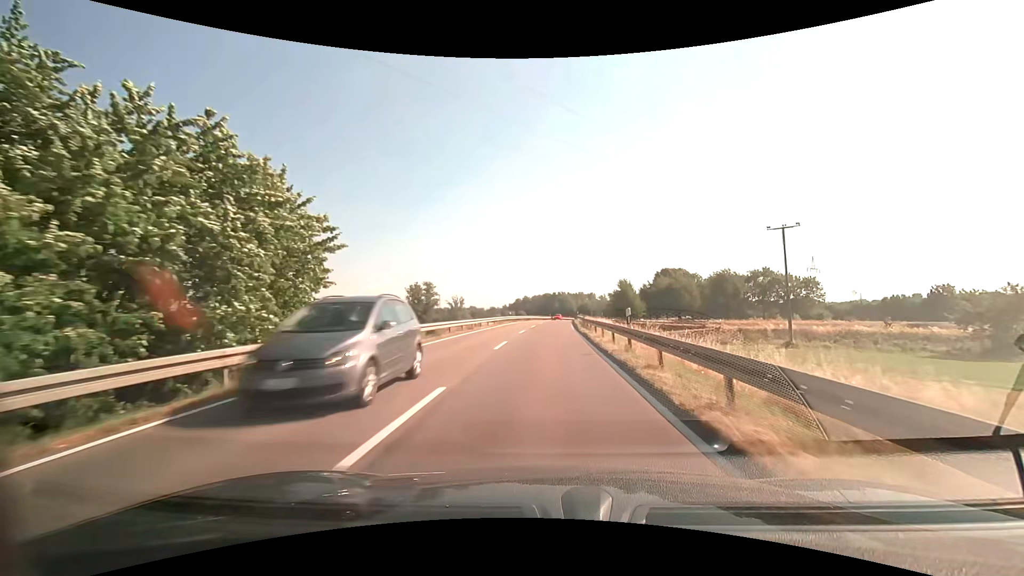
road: secondary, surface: asphalt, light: Day
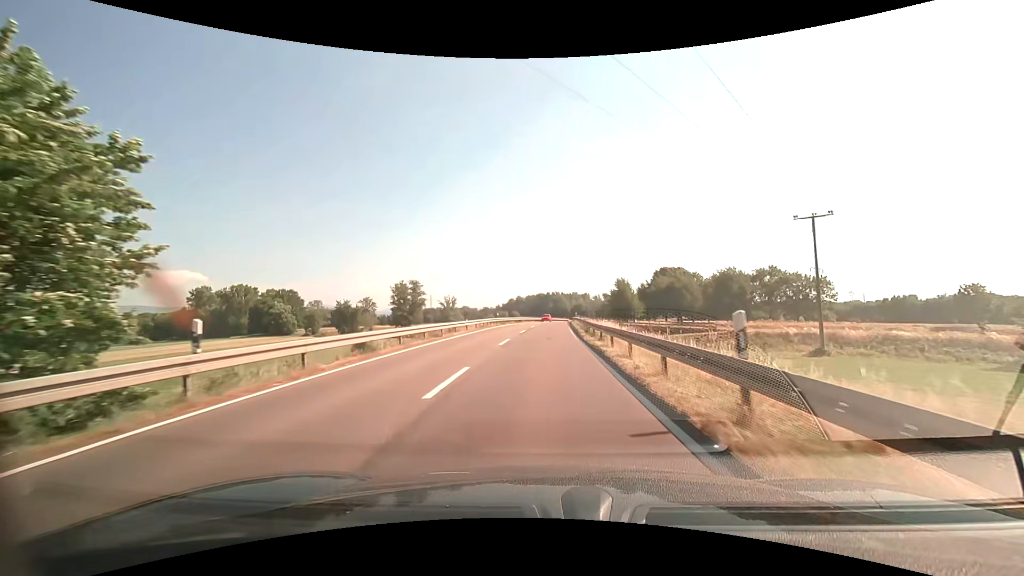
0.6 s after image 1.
(+0.1, +8.8) m; +1°
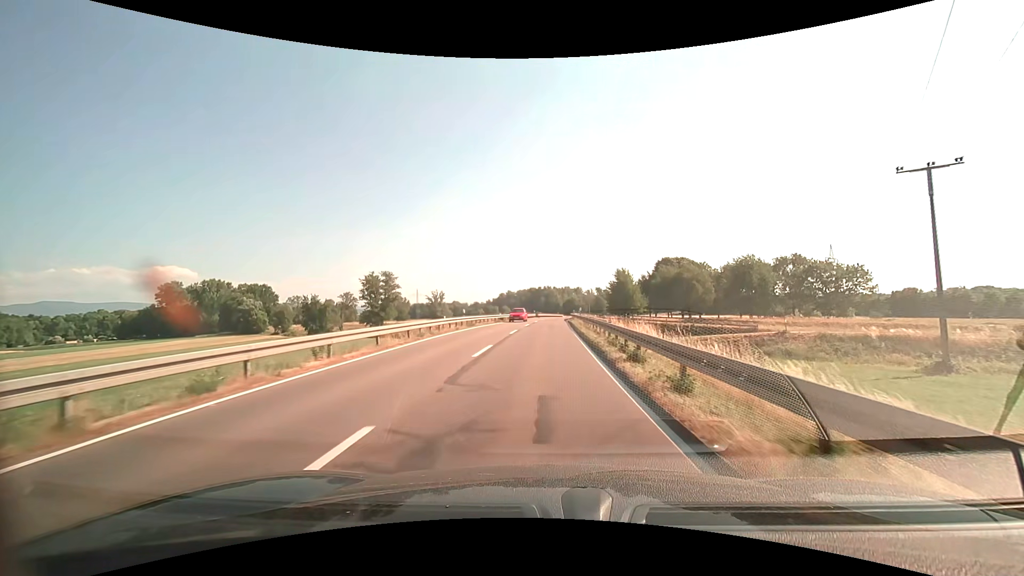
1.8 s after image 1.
(+0.2, +17.9) m; +1°
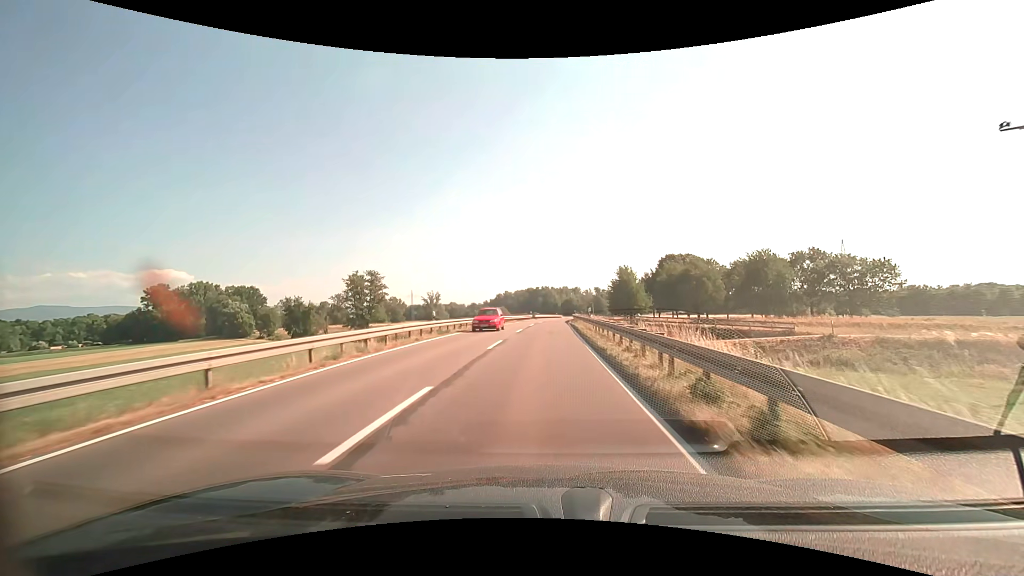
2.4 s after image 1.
(0.0, +9.2) m; 0°
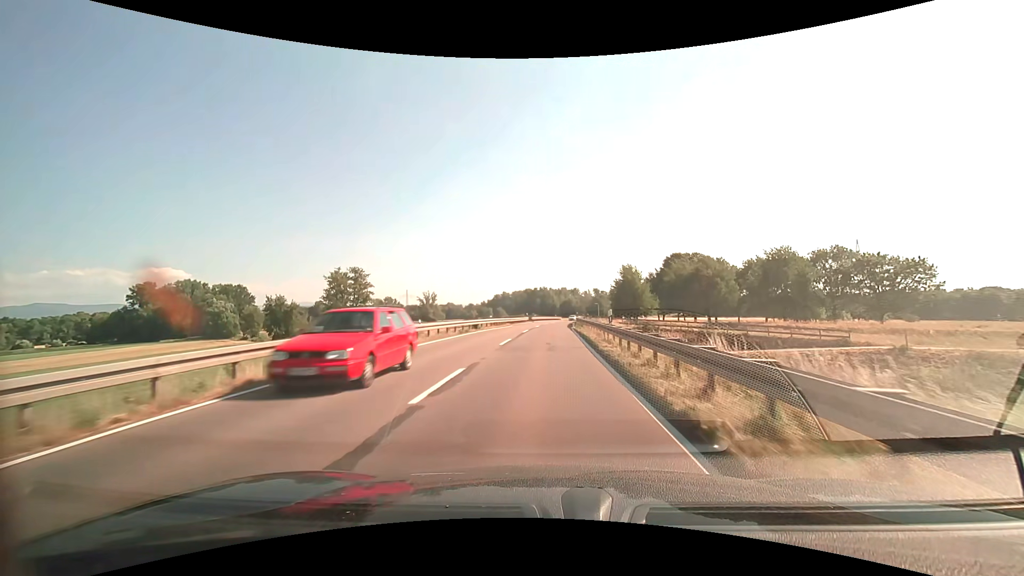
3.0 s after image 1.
(0.0, +9.3) m; 0°
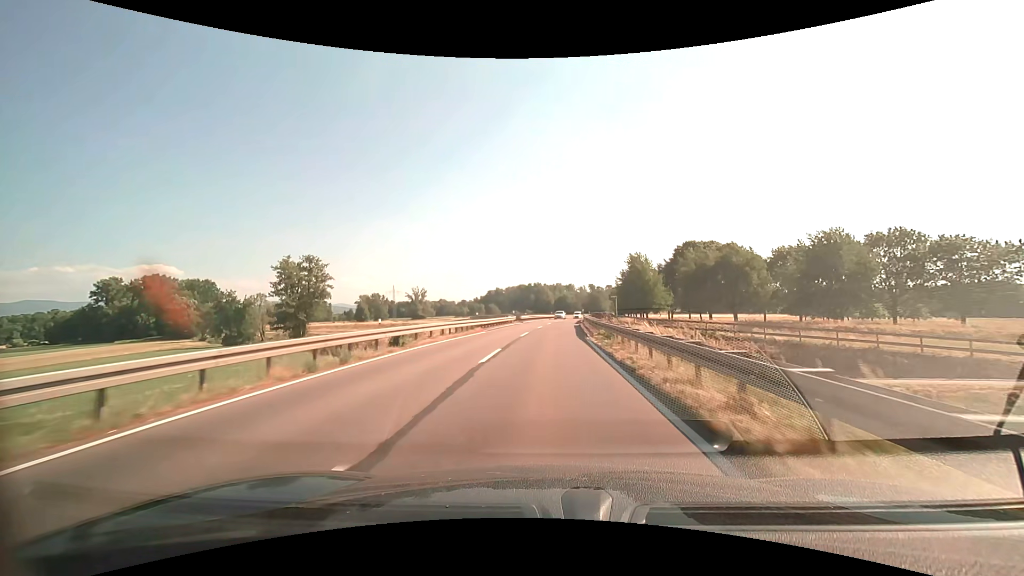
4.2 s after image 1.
(+0.1, +19.0) m; +1°
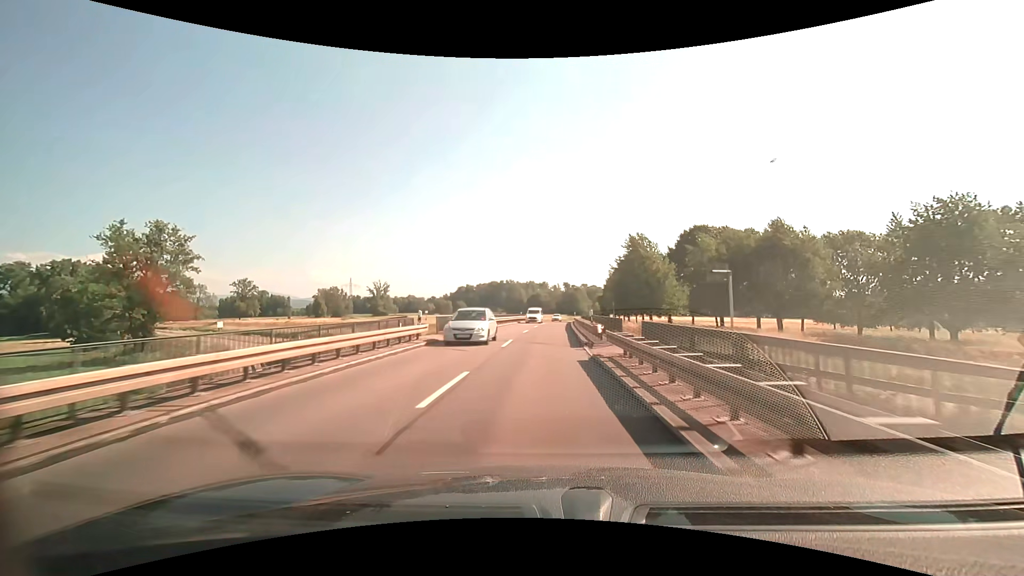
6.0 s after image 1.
(+0.7, +29.4) m; +3°
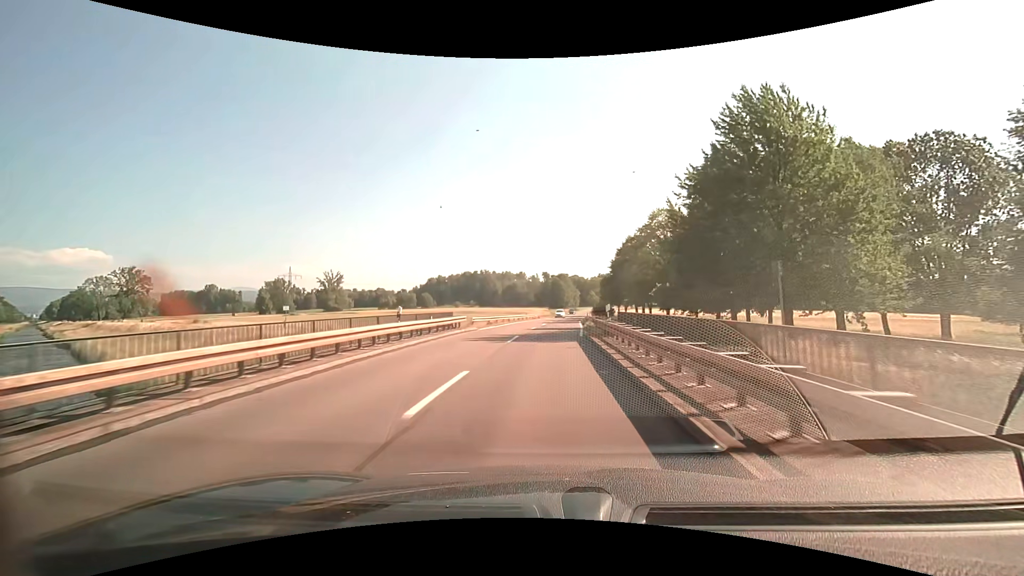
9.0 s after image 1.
(+1.4, +48.8) m; +3°
(0, +10) (0, +20) (+1, +30) (+1, +40) (+2, +50) (+2, +60) (+3, +70) (+4, +80) (+5, +90) (+6, +100) m
